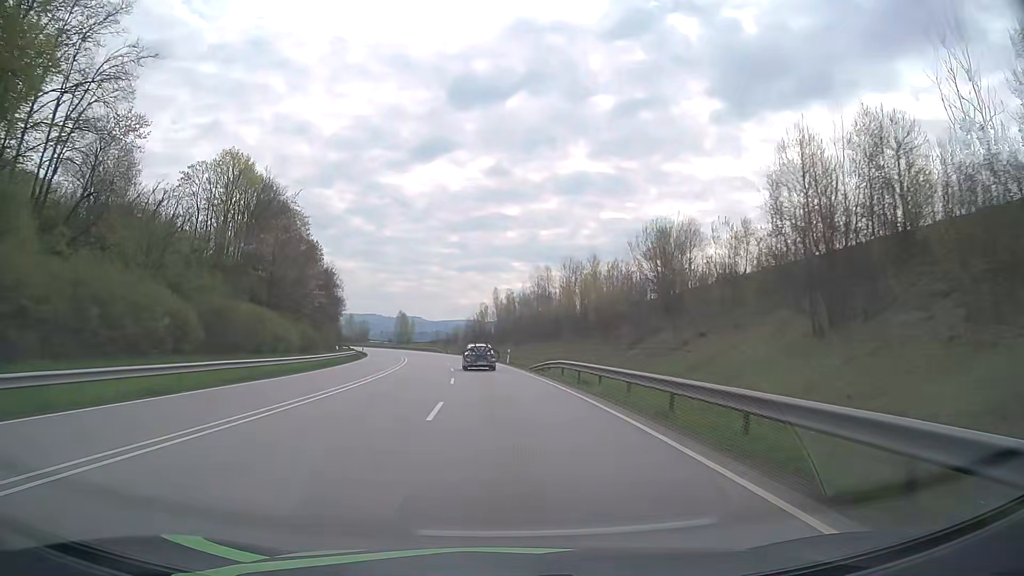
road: primary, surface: asphalt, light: Day
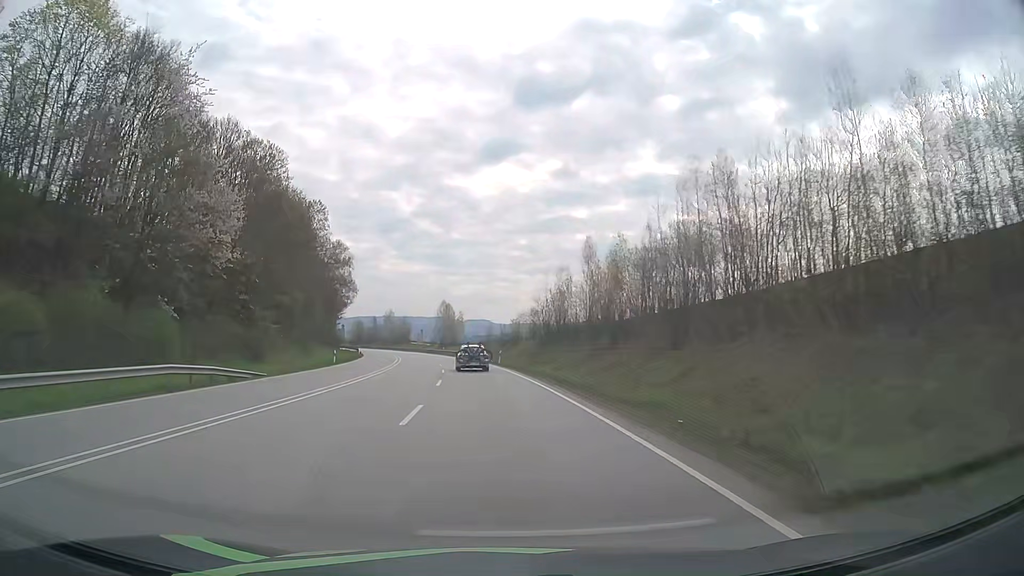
(-2.5, +48.9) m; -6°
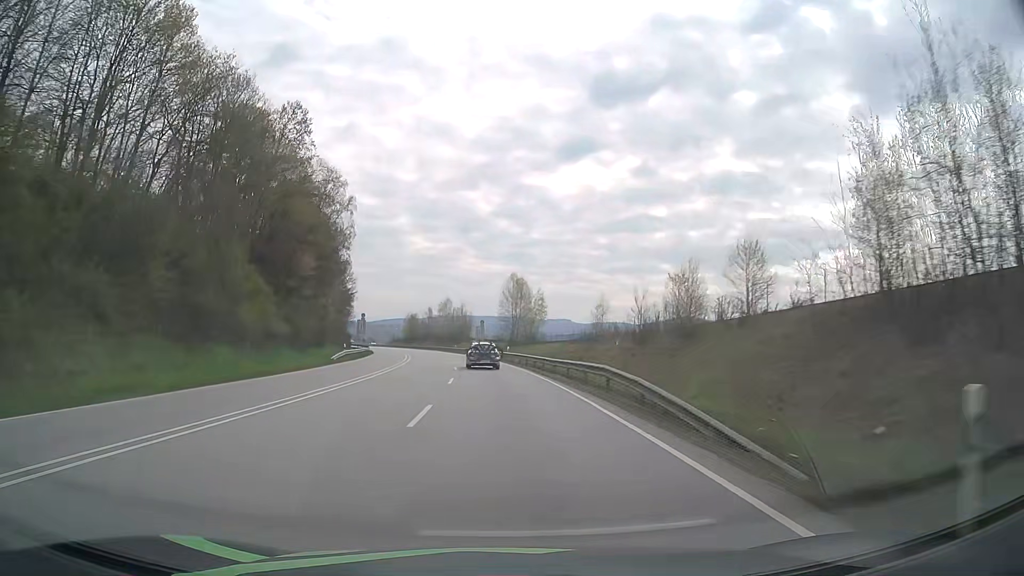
(-3.2, +48.7) m; -7°
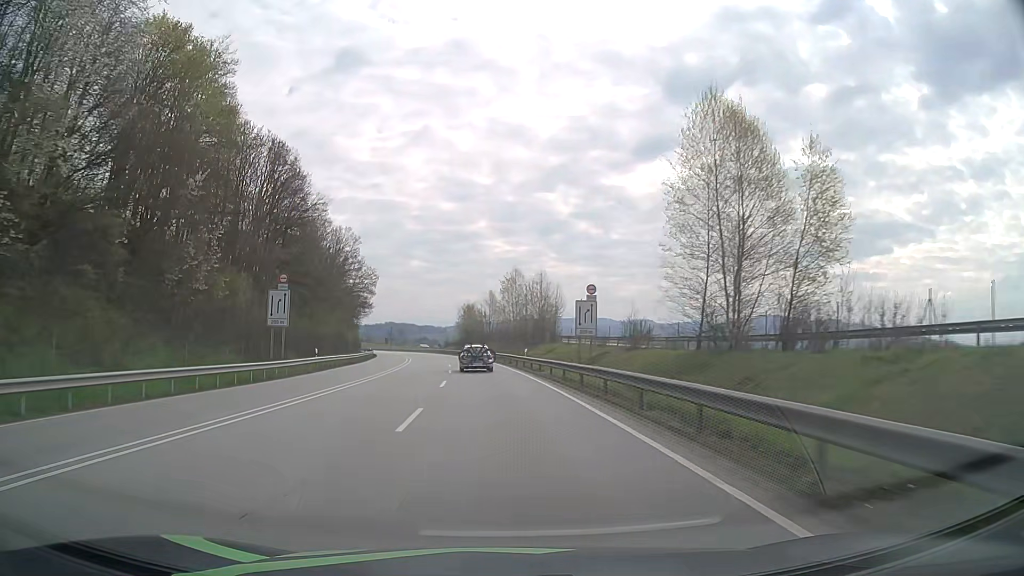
(-3.6, +60.4) m; -7°
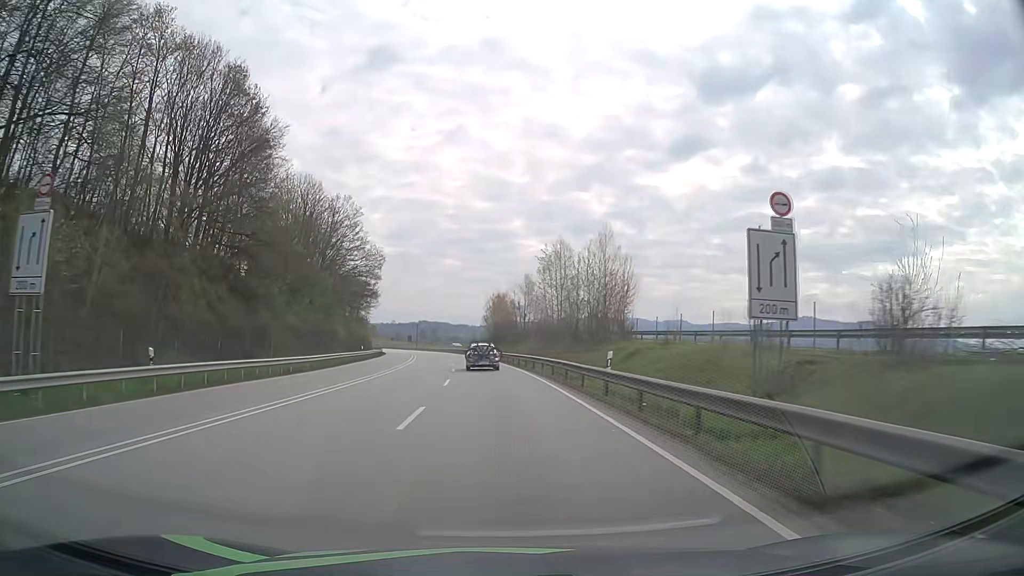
(-0.6, +24.0) m; -3°
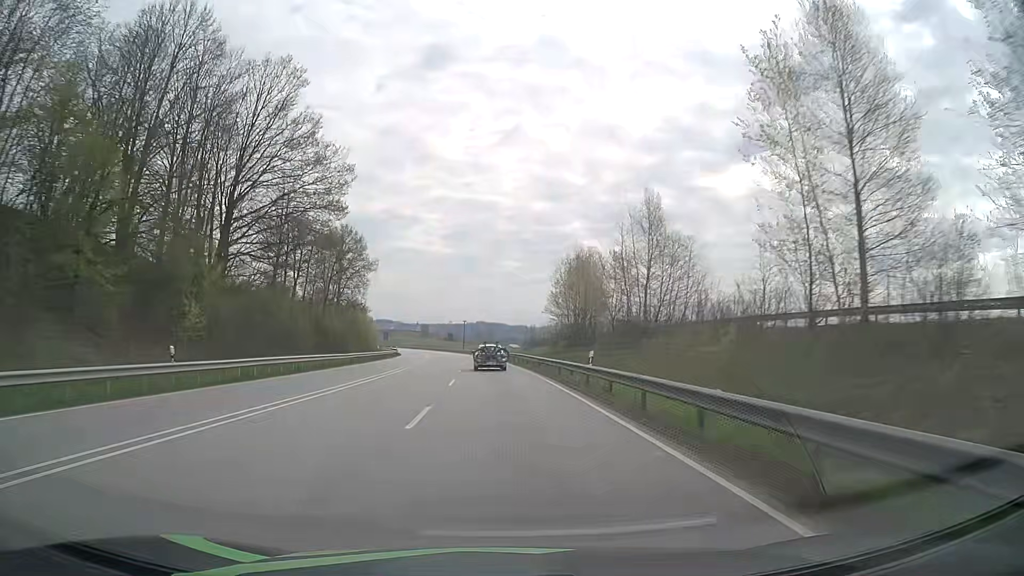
(-2.1, +47.9) m; -5°
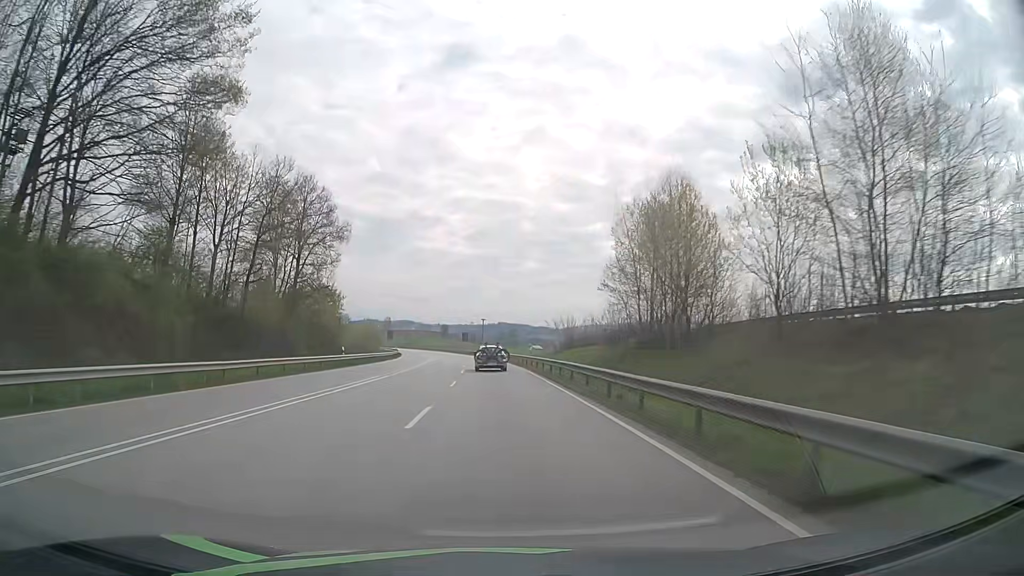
(-0.4, +24.0) m; -2°
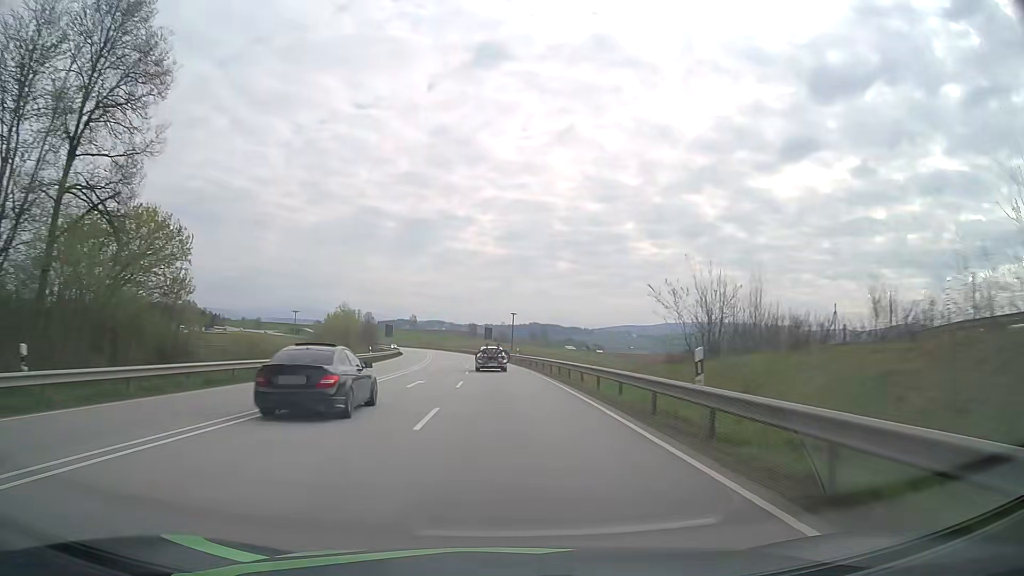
(-0.8, +36.2) m; -3°
(0, +10) (0, +20) (-1, +30) (-1, +40) (-1, +50) (-2, +60) (-3, +70) (-4, +80) (-5, +90) (-6, +100) m
